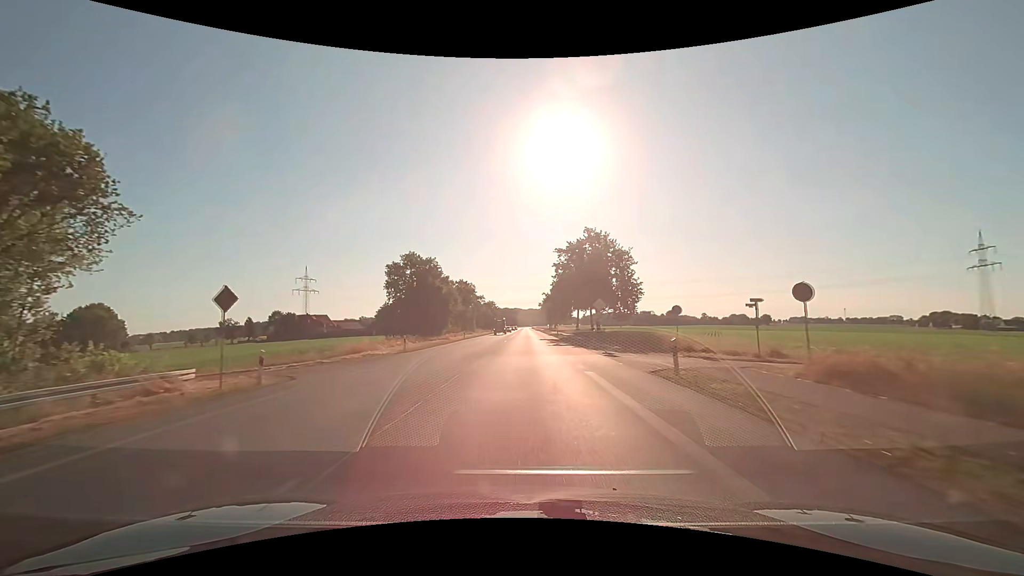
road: primary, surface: asphalt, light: Day
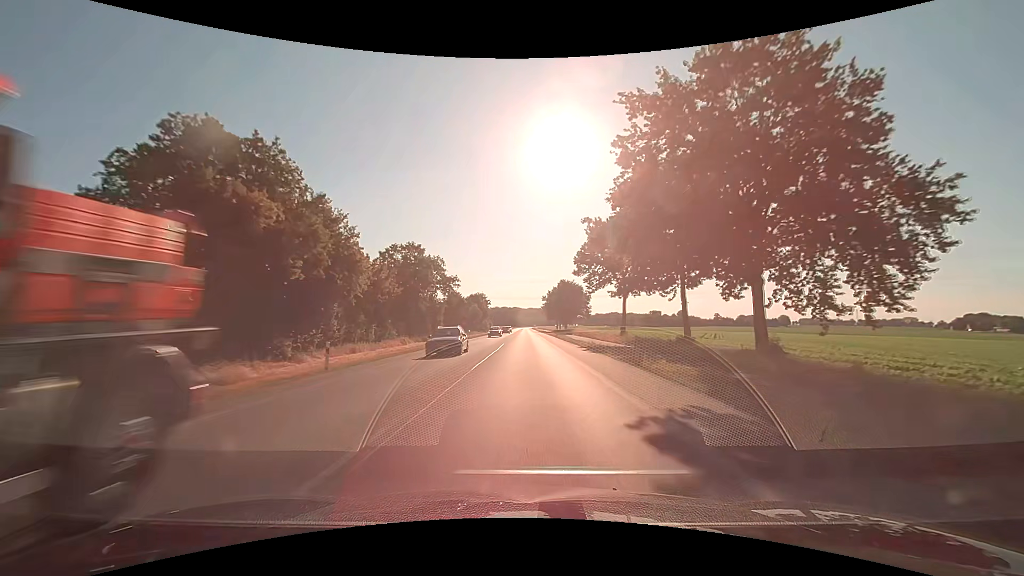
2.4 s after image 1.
(0.0, +45.9) m; 0°
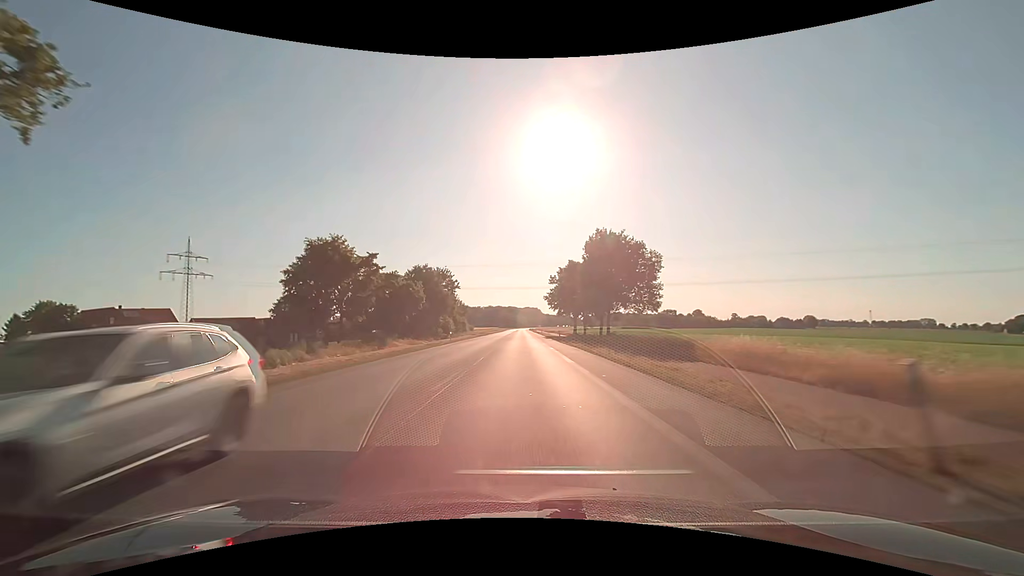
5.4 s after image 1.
(+0.3, +64.0) m; 0°
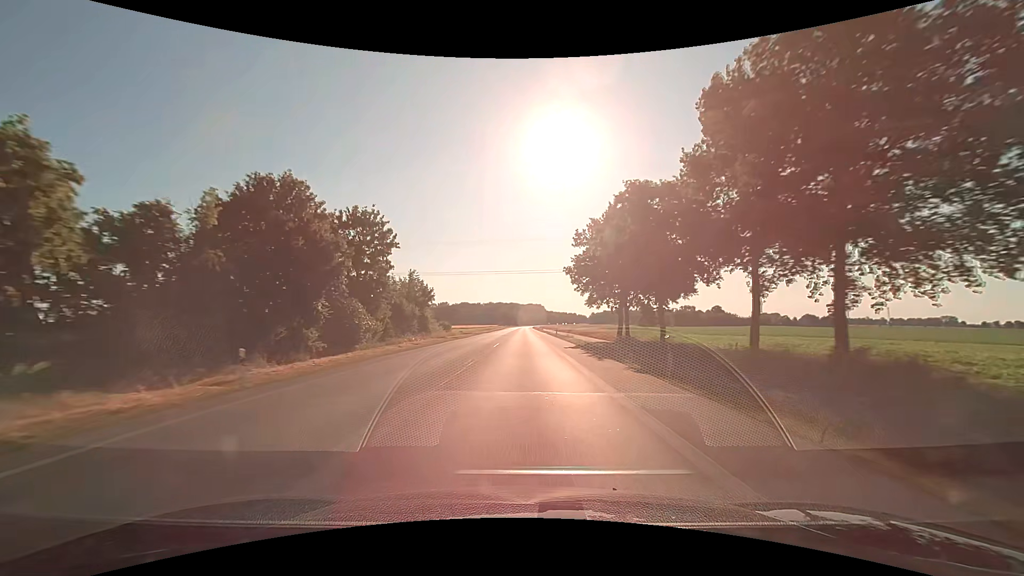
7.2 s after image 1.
(0.0, +41.6) m; 0°
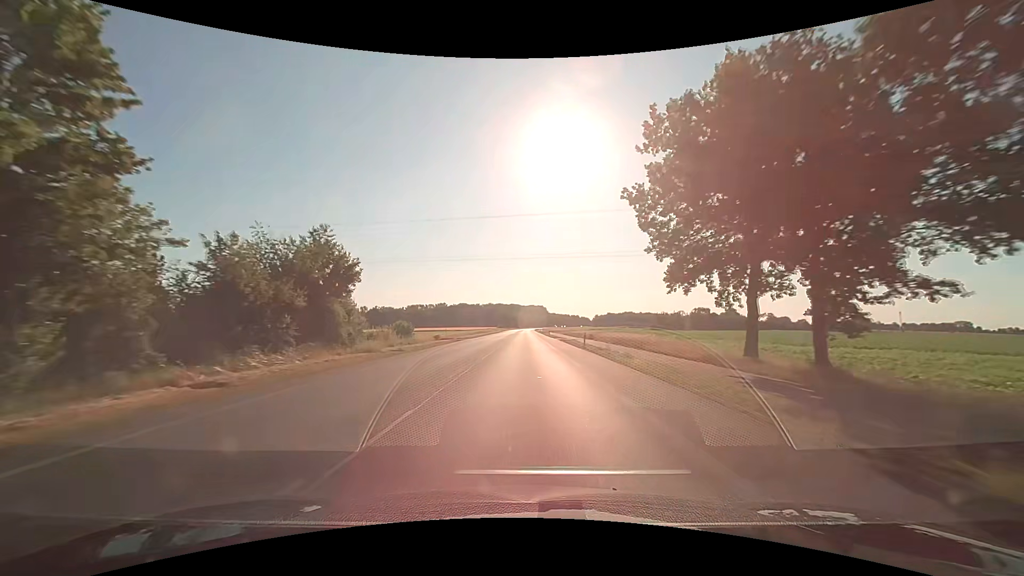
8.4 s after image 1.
(+0.1, +29.0) m; 0°
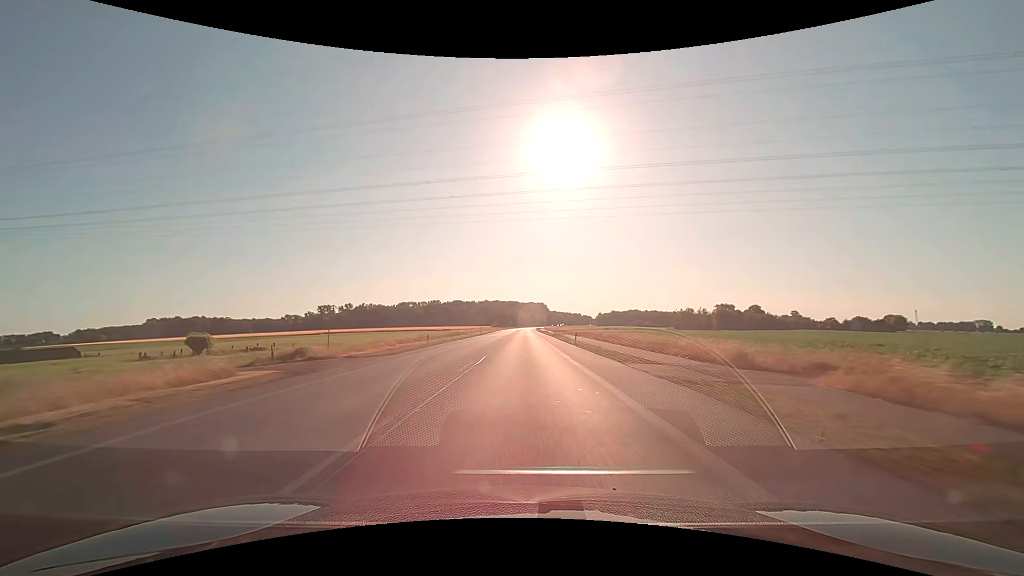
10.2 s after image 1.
(0.0, +45.0) m; 0°
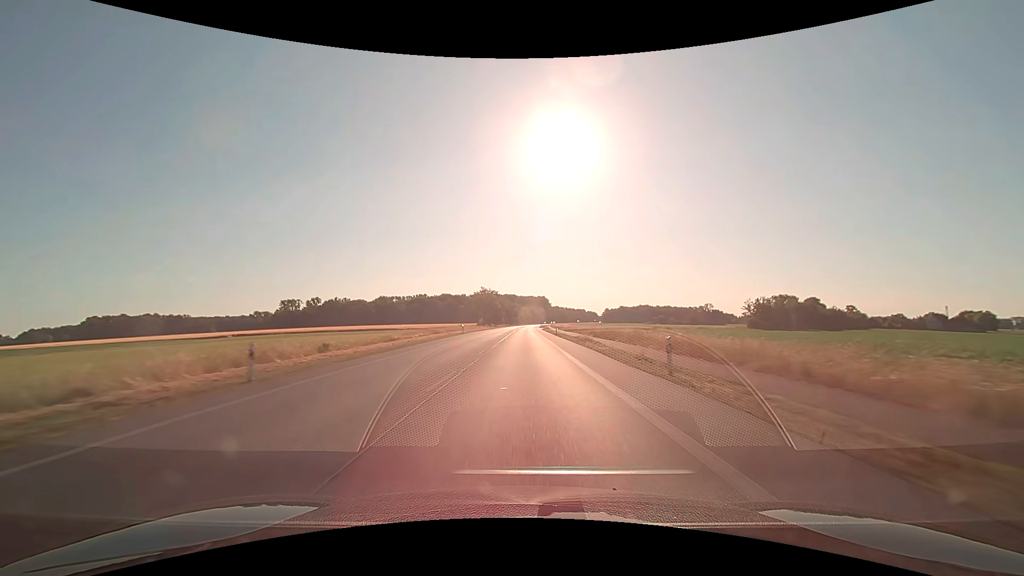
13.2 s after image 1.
(0.0, +77.0) m; 0°
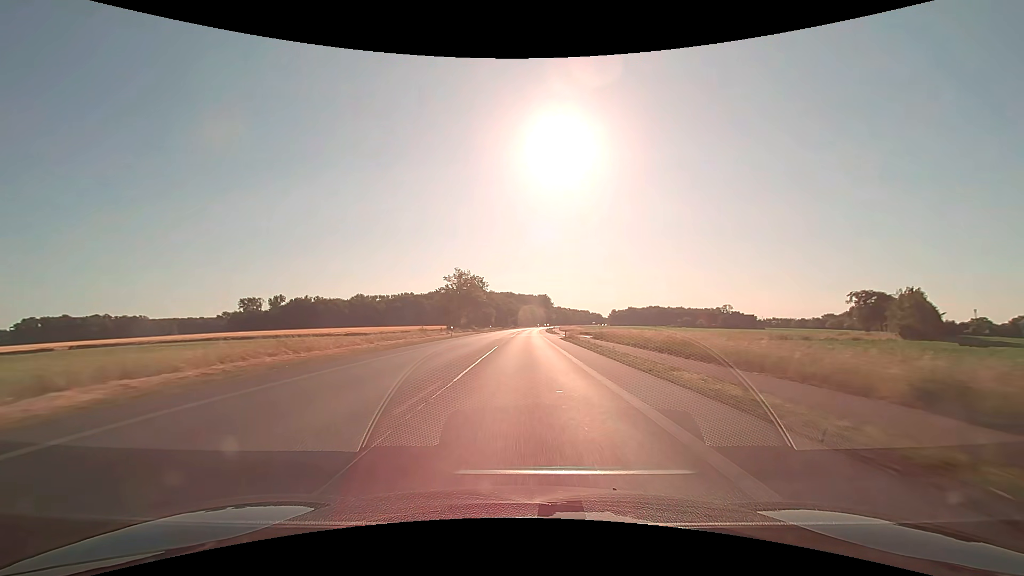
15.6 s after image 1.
(0.0, +62.5) m; 0°
(0, +10) (0, +20) (0, +30) (0, +40) (0, +50) (0, +60) (+1, +70) (+1, +80) (+1, +90) (+1, +100) m
